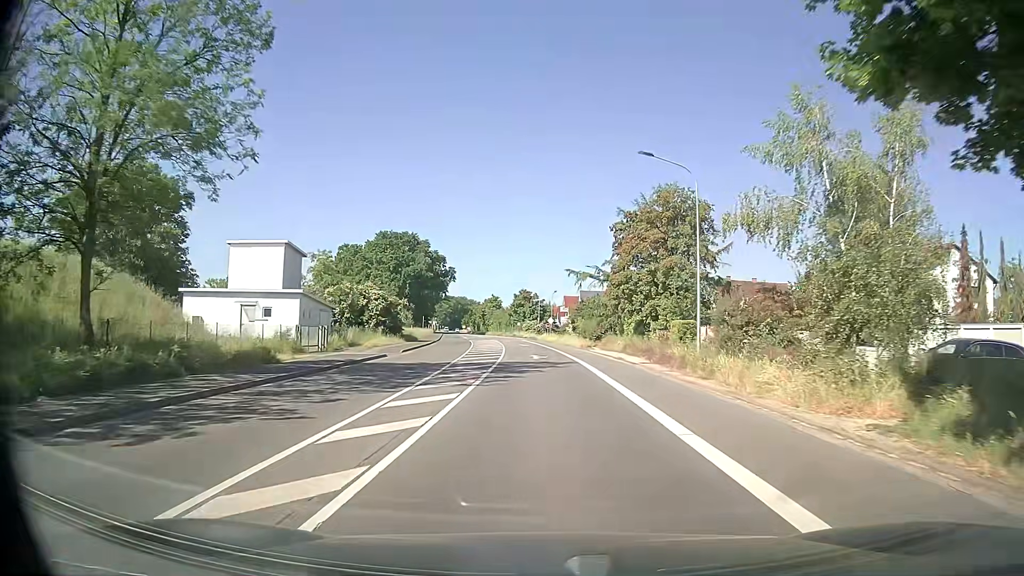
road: secondary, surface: asphalt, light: Day
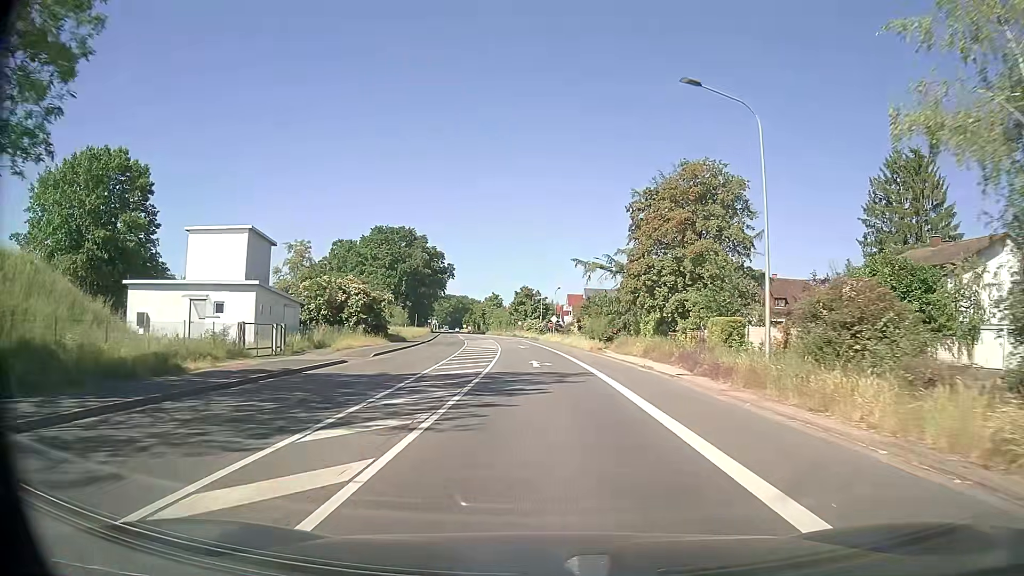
(0.0, +7.5) m; 0°
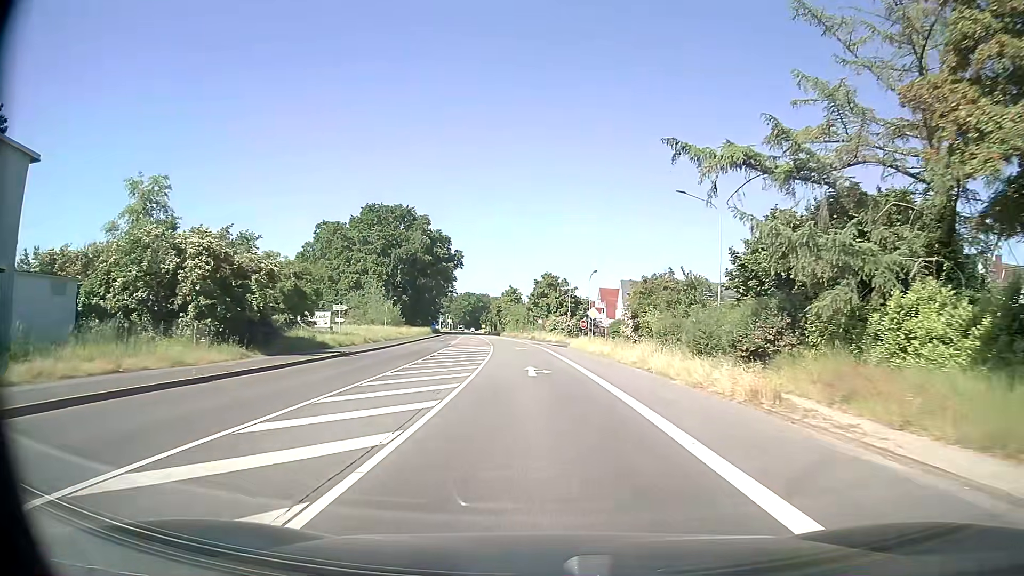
(-0.4, +29.7) m; -2°
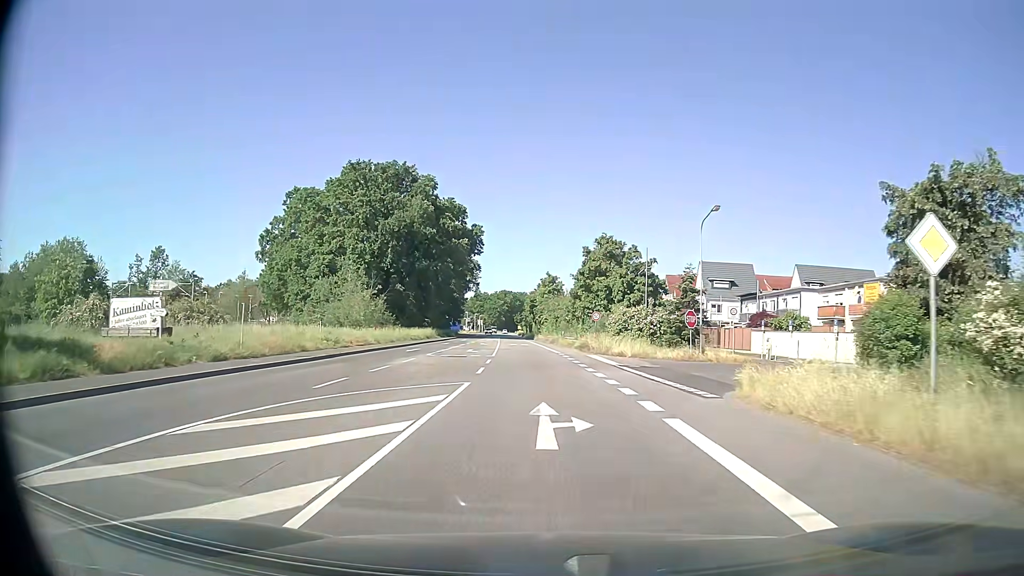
(-1.1, +37.0) m; -3°
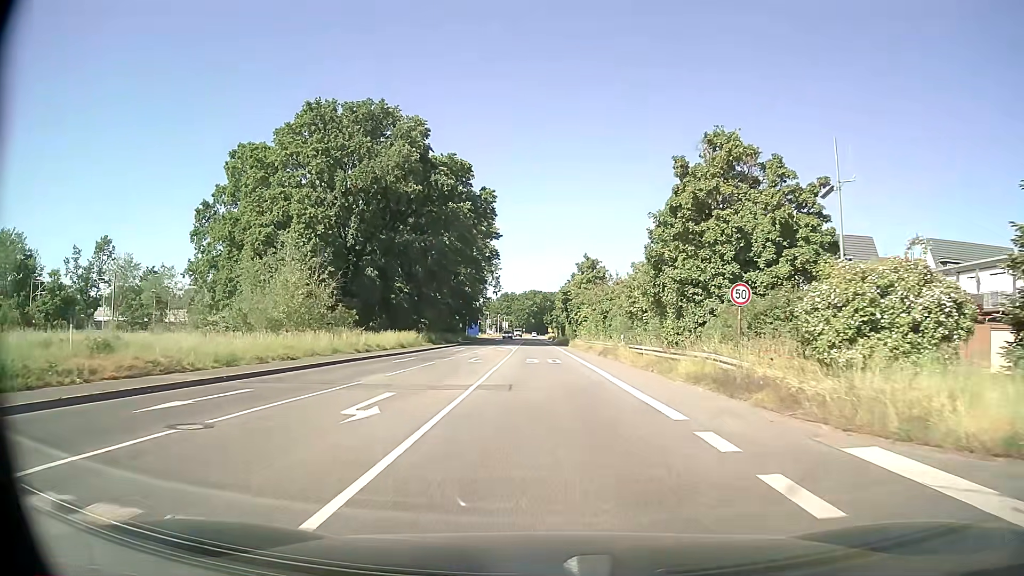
(-0.7, +29.7) m; -3°
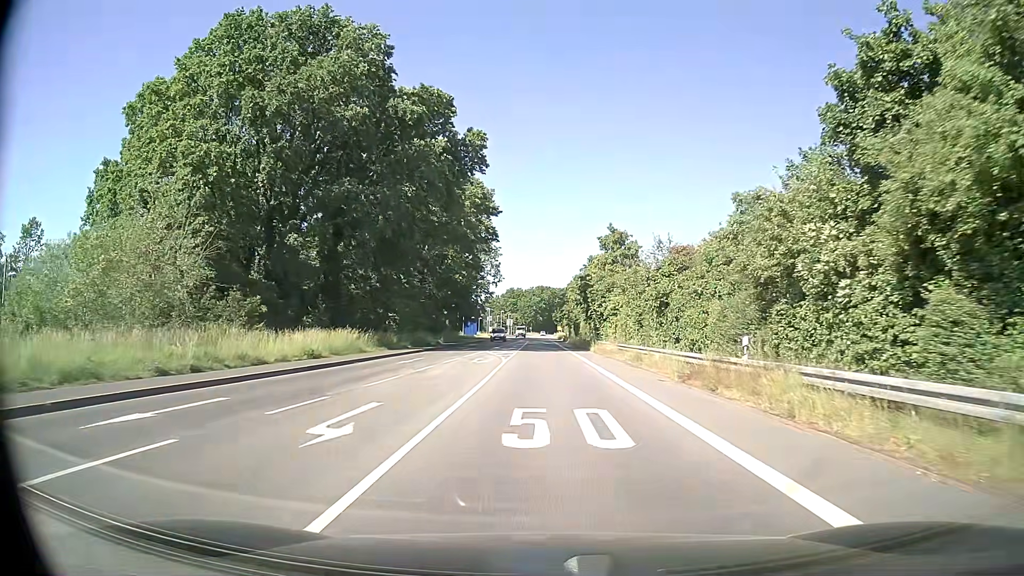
(-0.2, +22.3) m; -1°
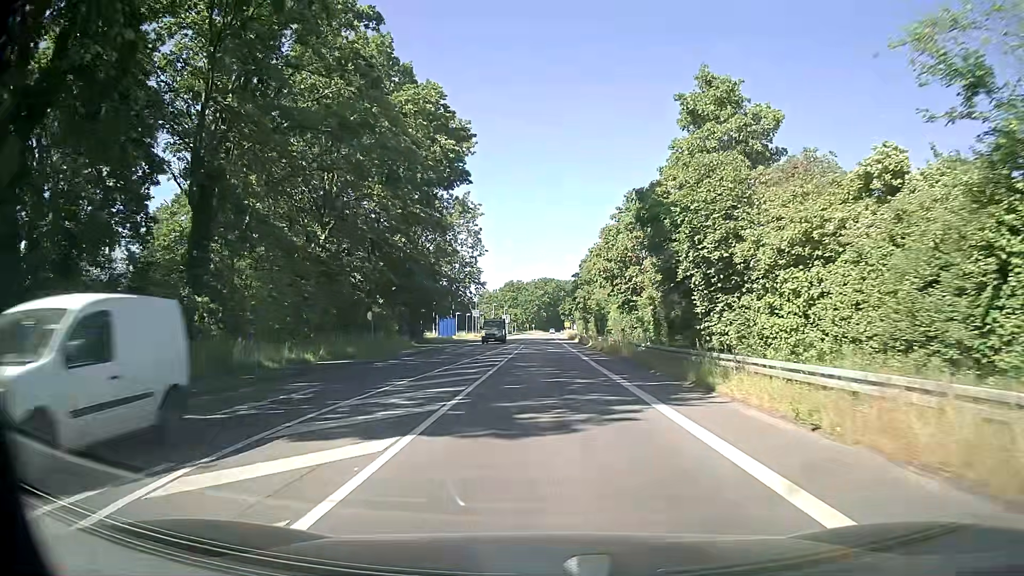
(0.0, +37.4) m; 0°
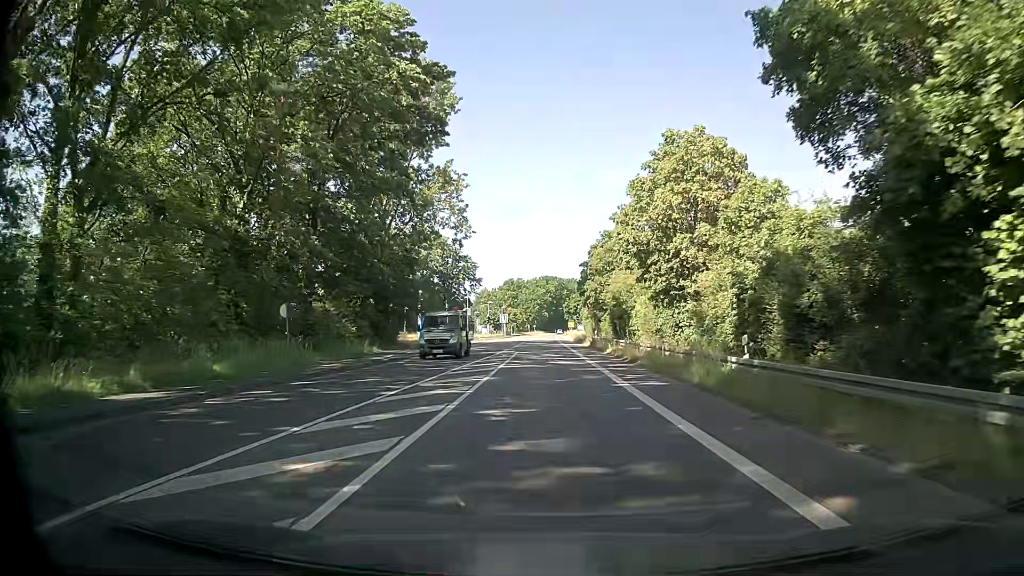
(-0.1, +15.0) m; 0°
(0, +10) (0, +20) (0, +30) (0, +40) (0, +50) (0, +60) (0, +70) (0, +80) (0, +90) (0, +100) m
